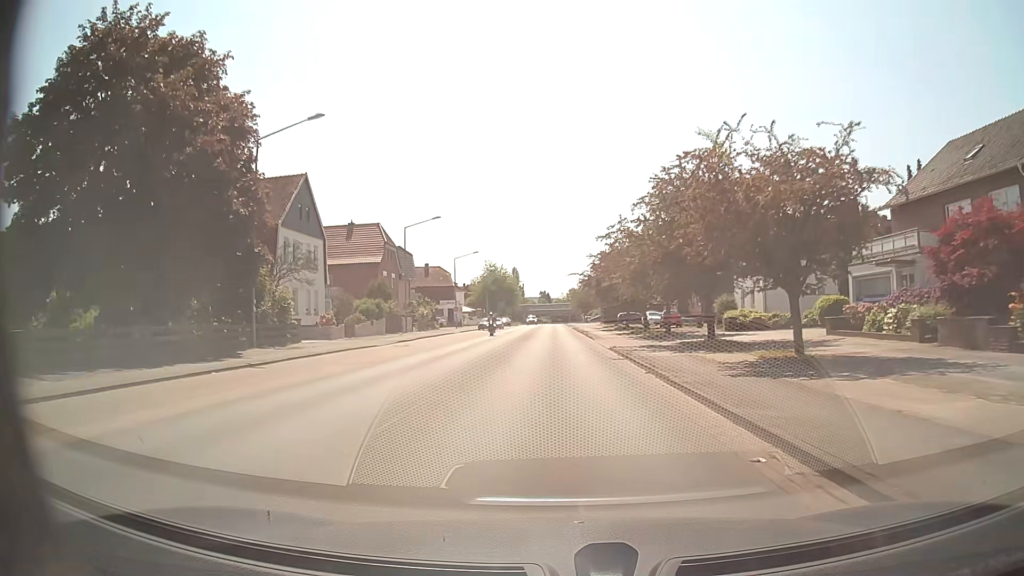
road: secondary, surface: asphalt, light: Day
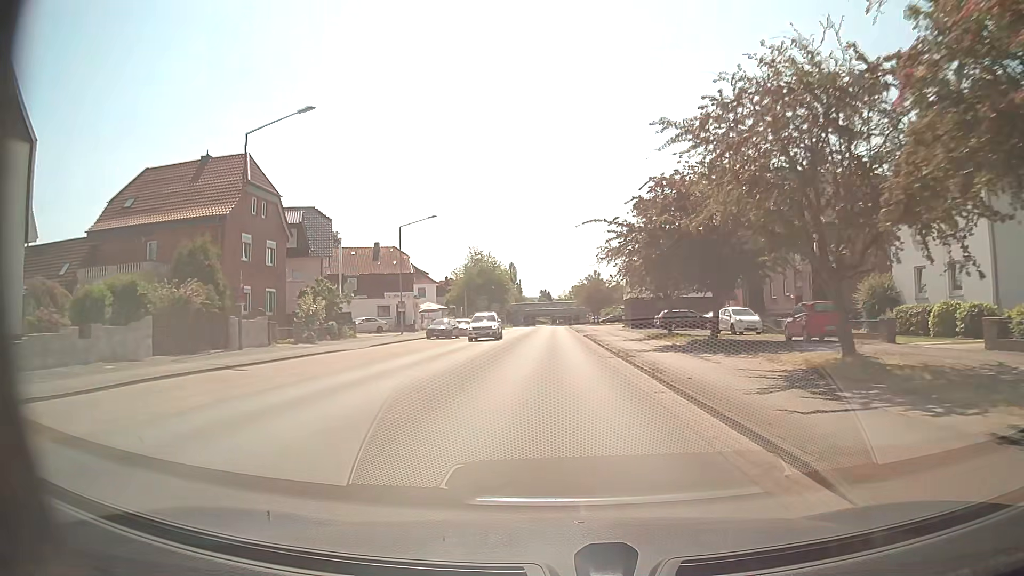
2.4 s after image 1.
(0.0, +33.3) m; 0°
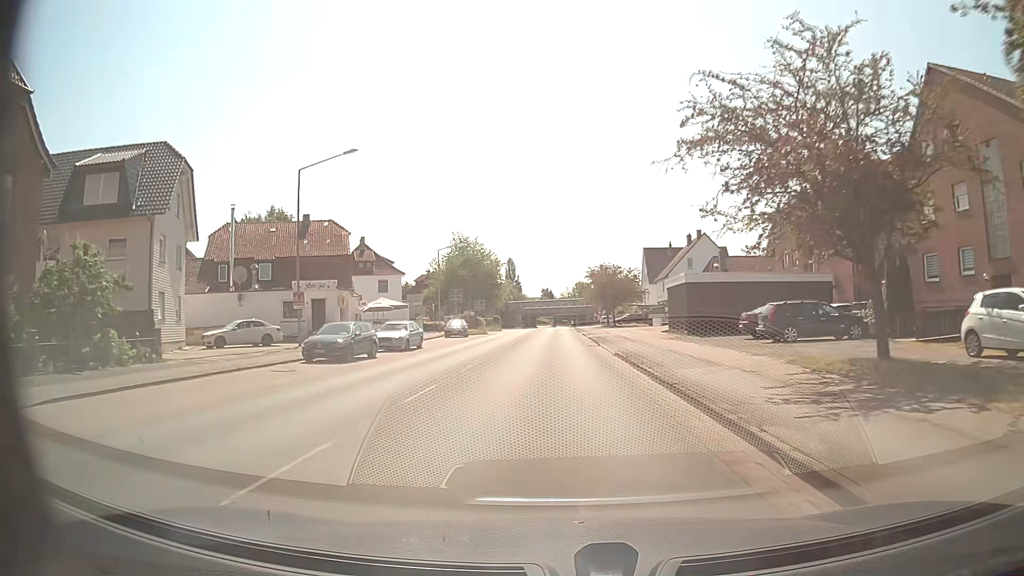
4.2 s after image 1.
(-0.1, +24.9) m; 0°
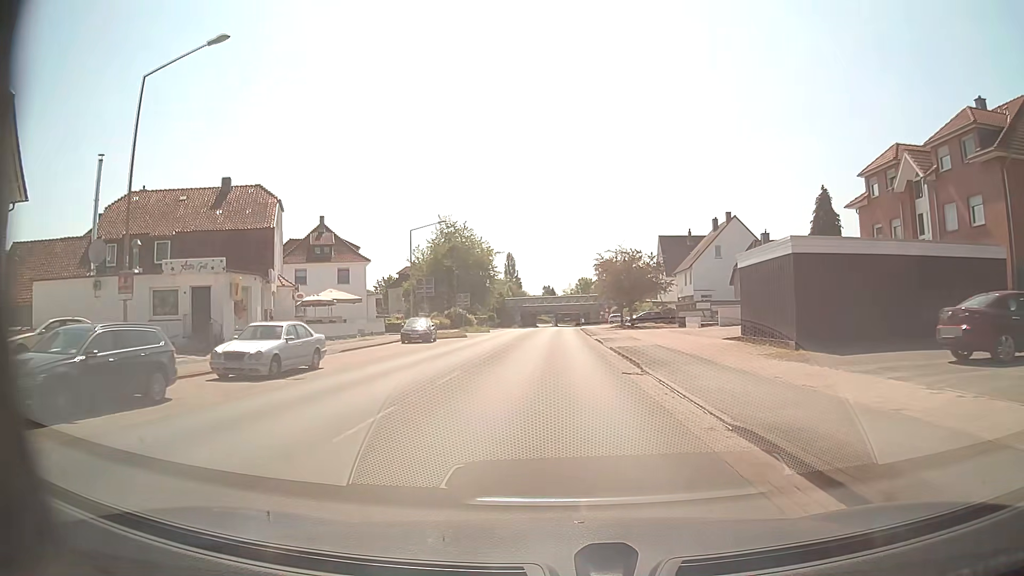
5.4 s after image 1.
(-0.1, +16.0) m; 0°
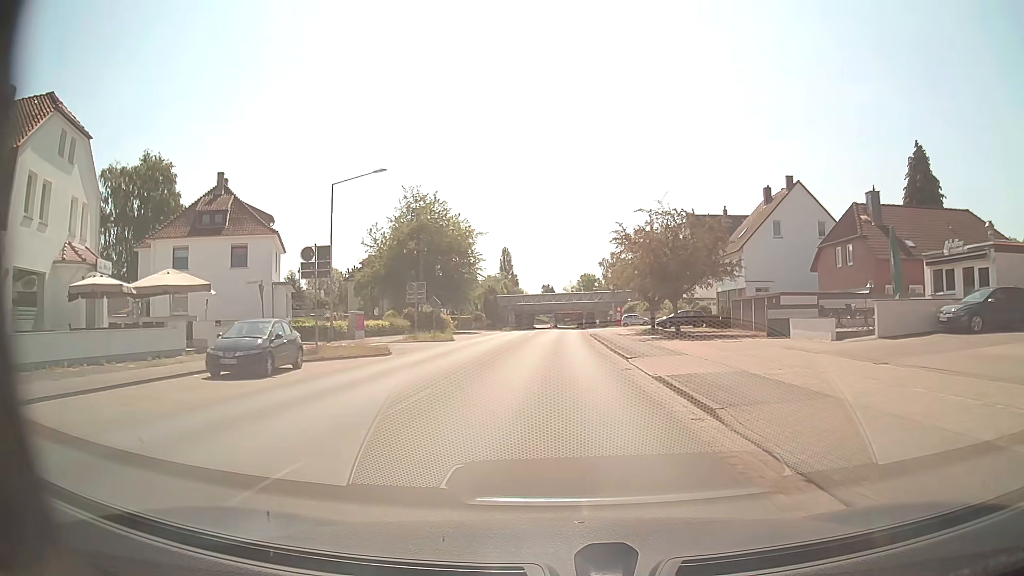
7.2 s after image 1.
(+0.1, +22.4) m; 0°
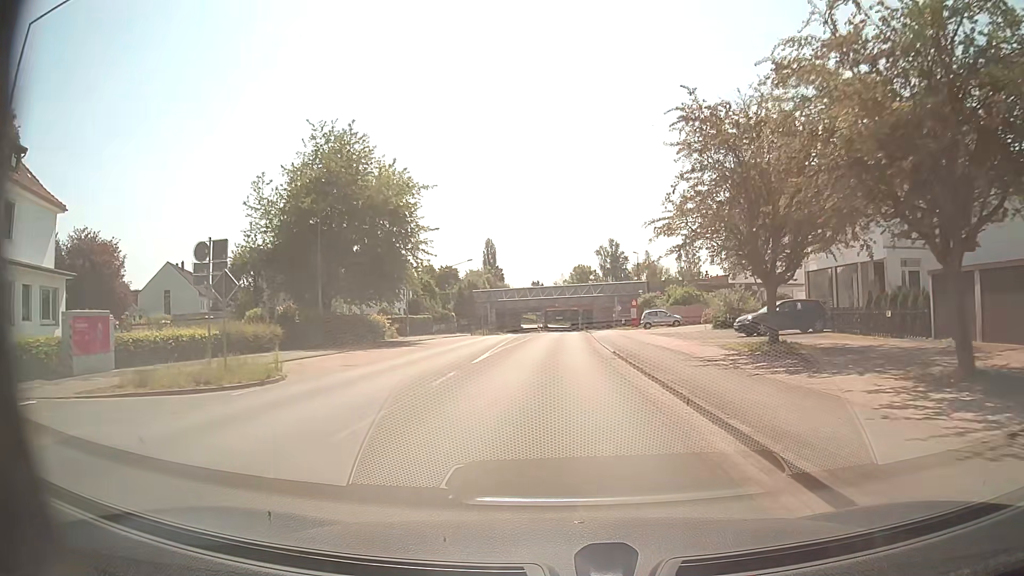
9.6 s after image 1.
(+0.1, +27.2) m; +1°
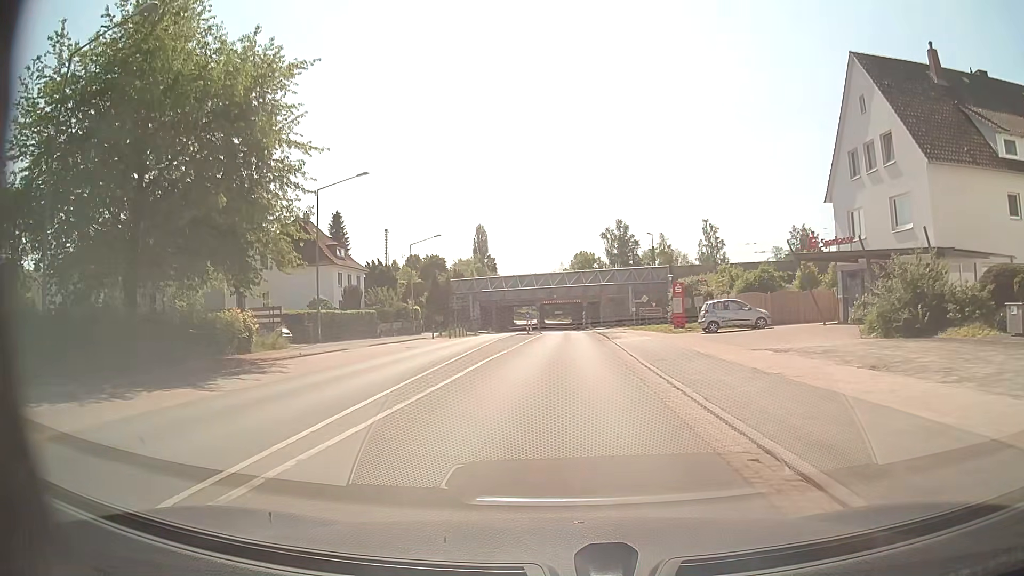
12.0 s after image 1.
(+0.1, +24.2) m; 0°
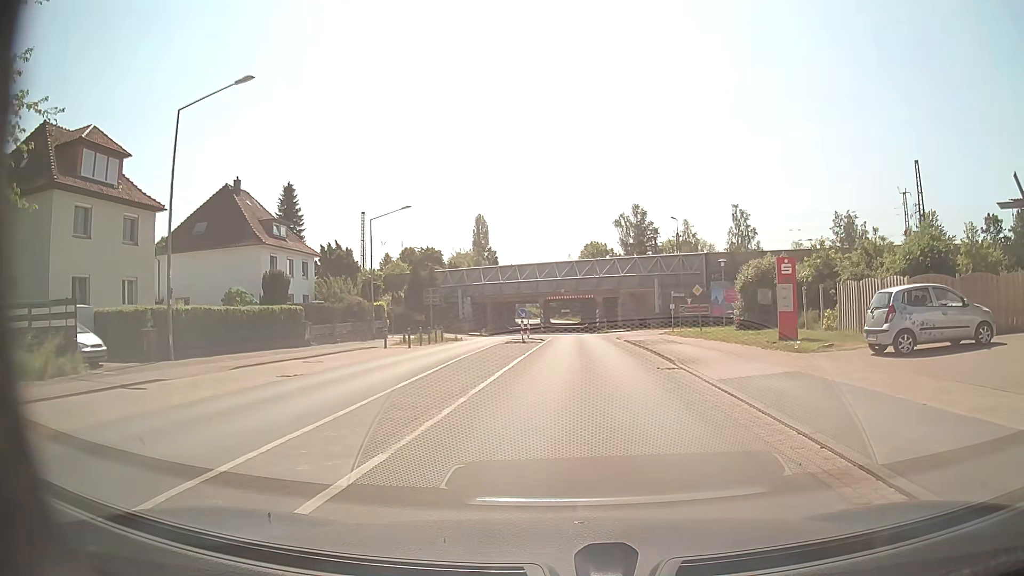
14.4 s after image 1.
(-0.2, +17.5) m; -1°
